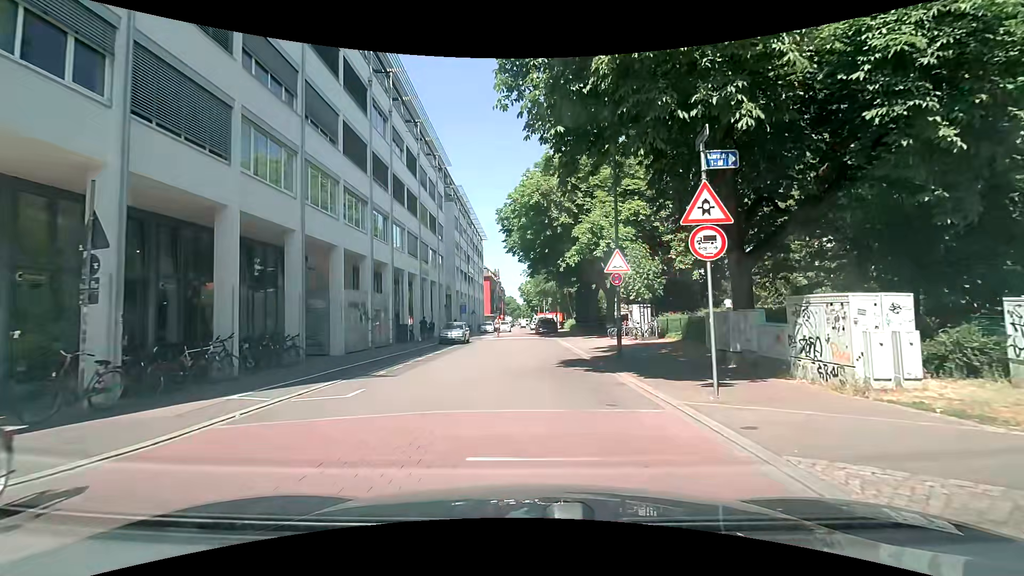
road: residential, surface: paving_stones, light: Day
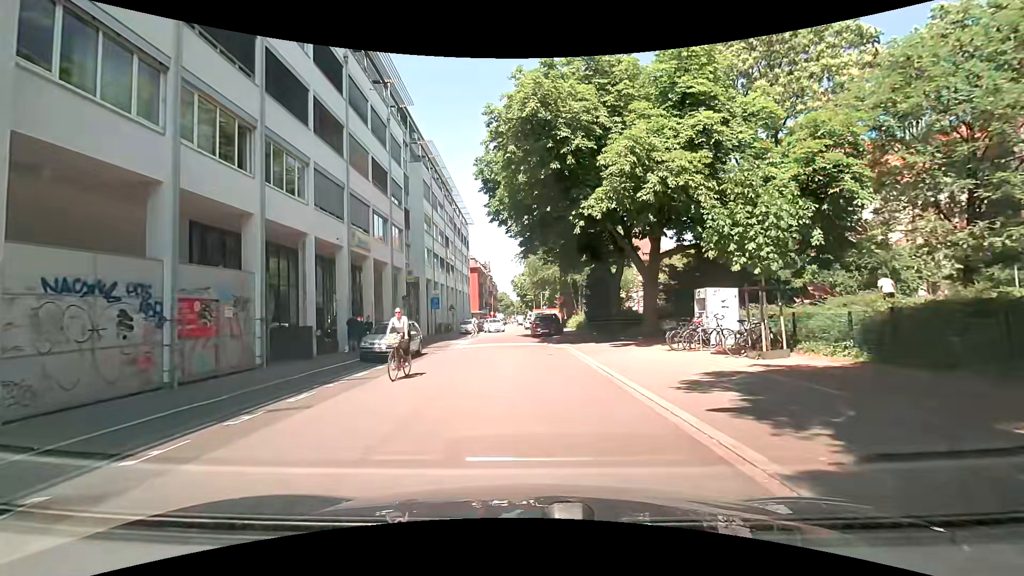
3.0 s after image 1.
(+0.2, +14.5) m; +2°
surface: asphalt
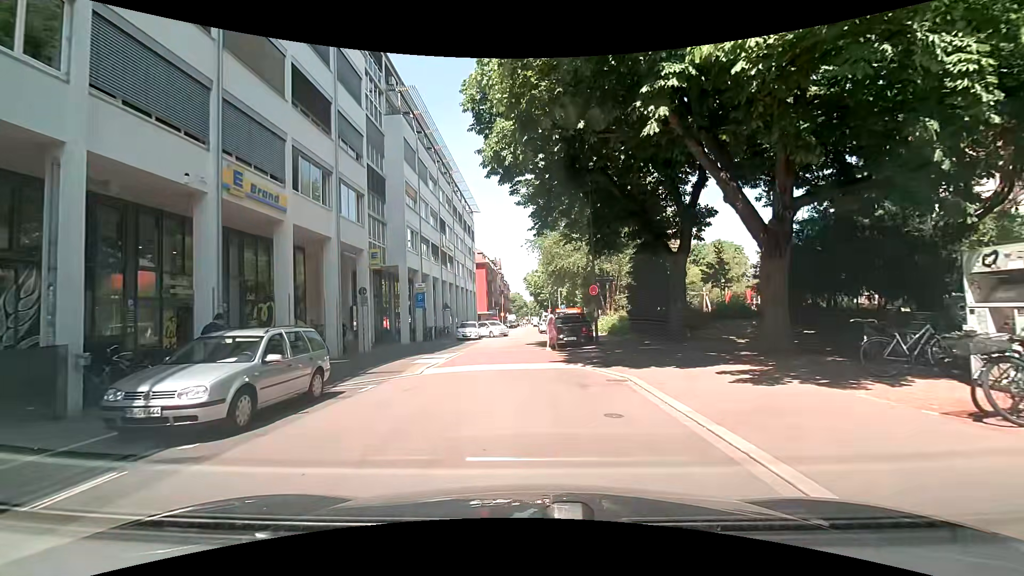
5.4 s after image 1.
(-0.5, +11.3) m; -1°
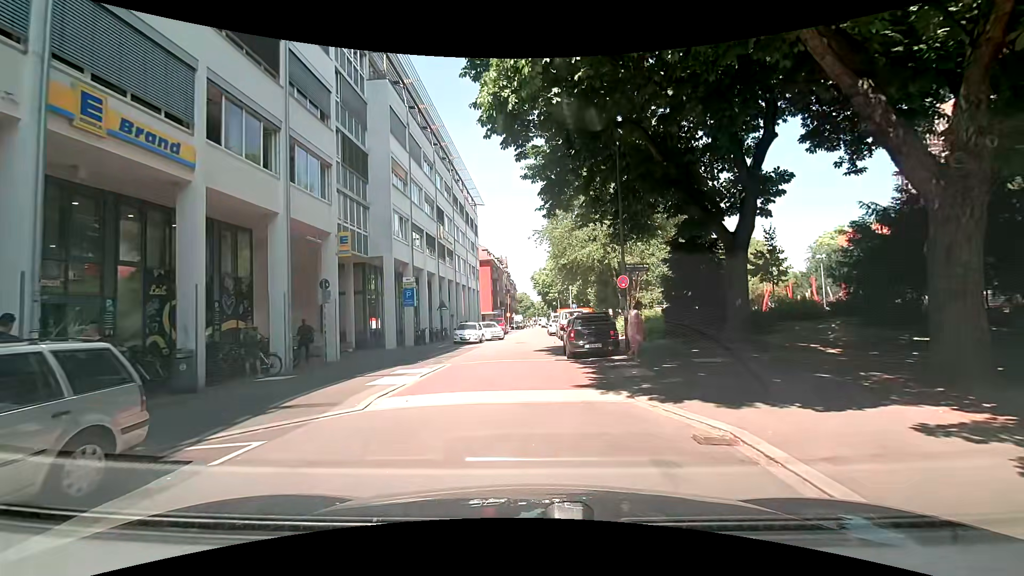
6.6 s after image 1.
(-0.2, +5.3) m; -2°
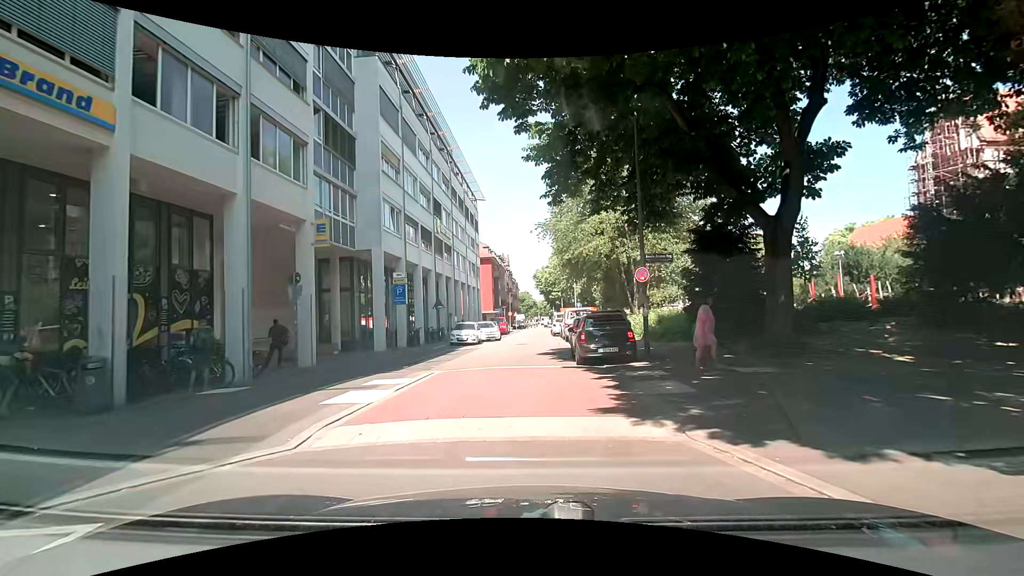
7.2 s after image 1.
(0.0, +2.5) m; -1°
